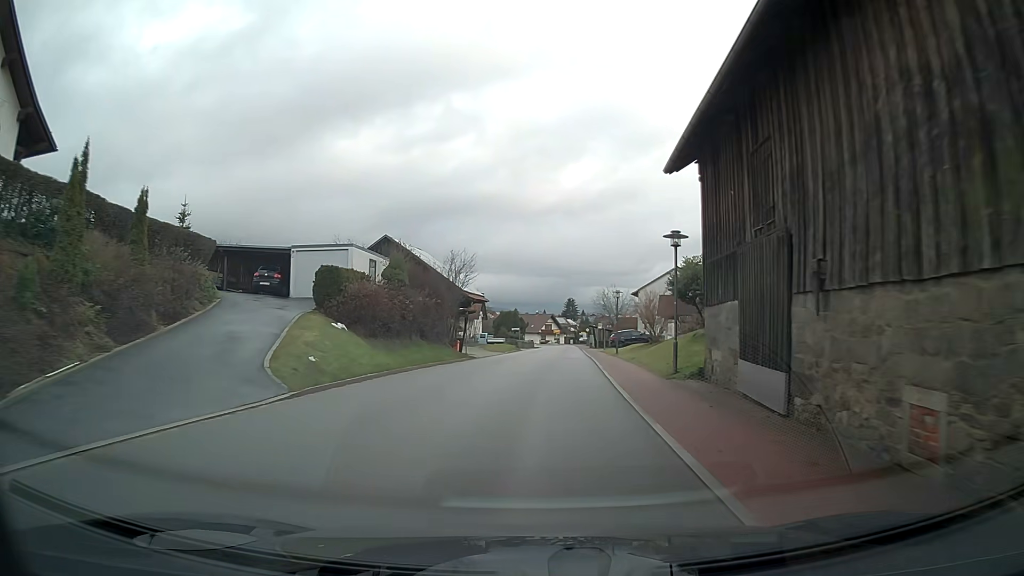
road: tertiary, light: Day
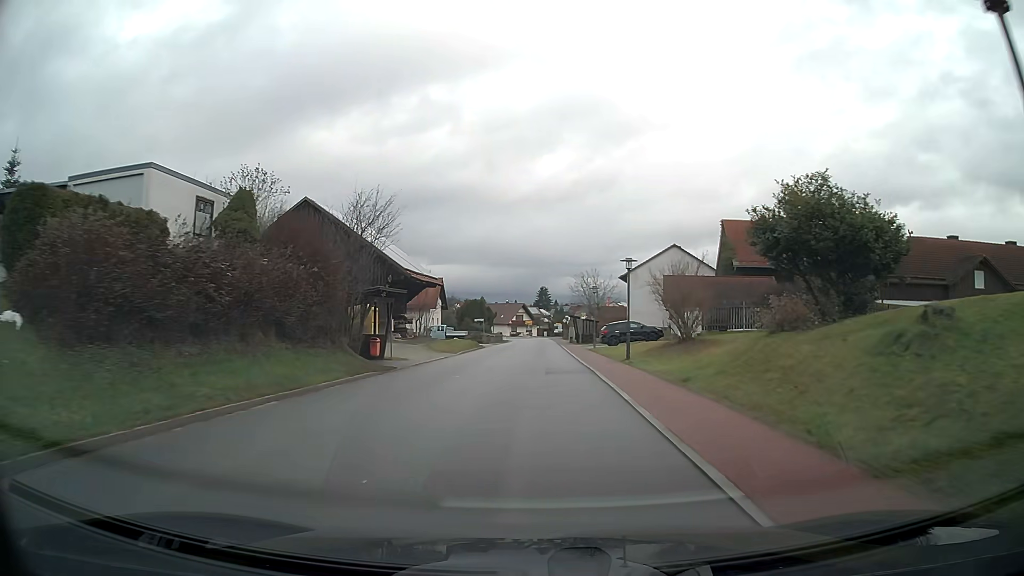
(+0.2, +14.8) m; +2°
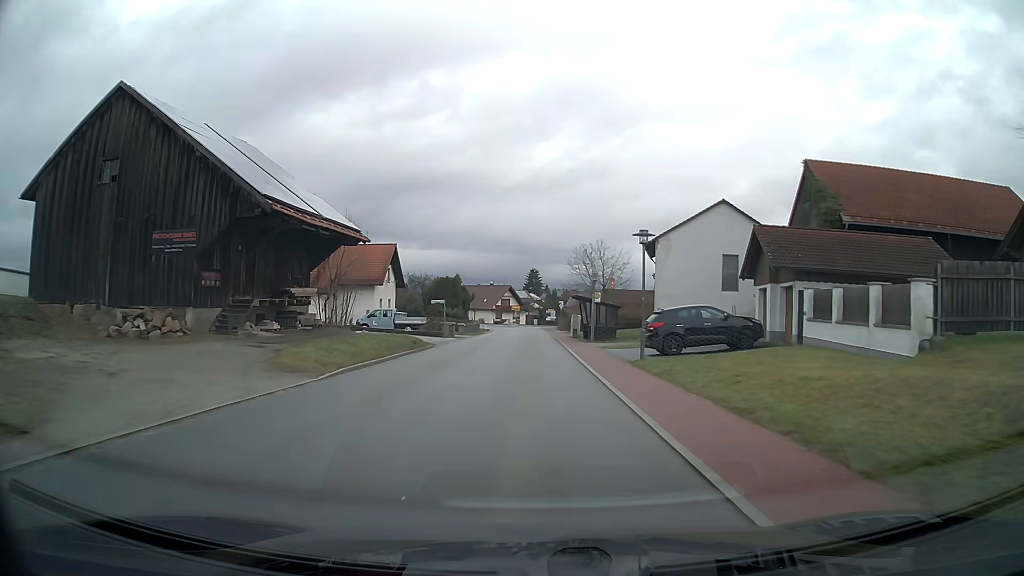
(+0.3, +22.4) m; +1°
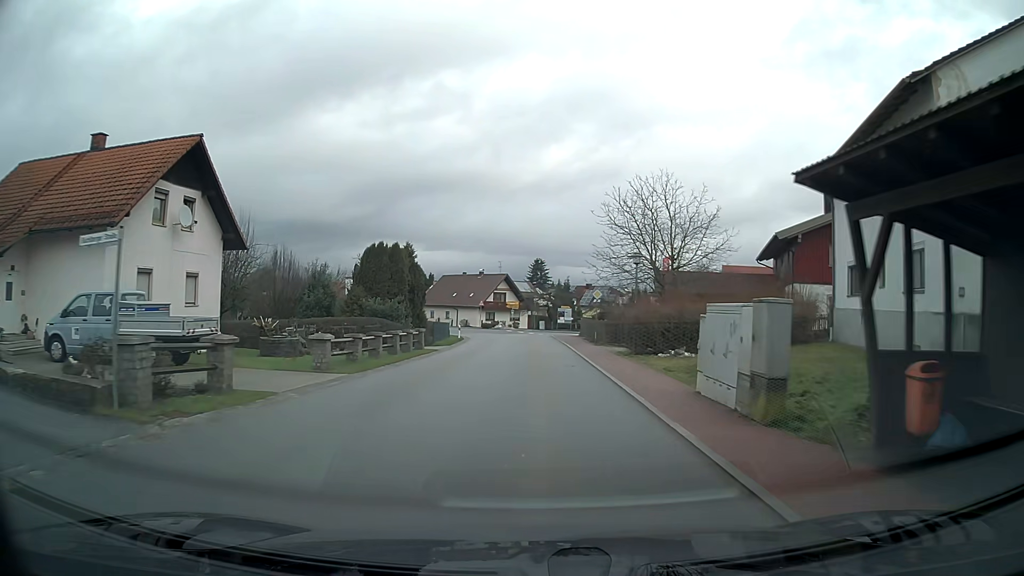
(-0.1, +37.0) m; 0°
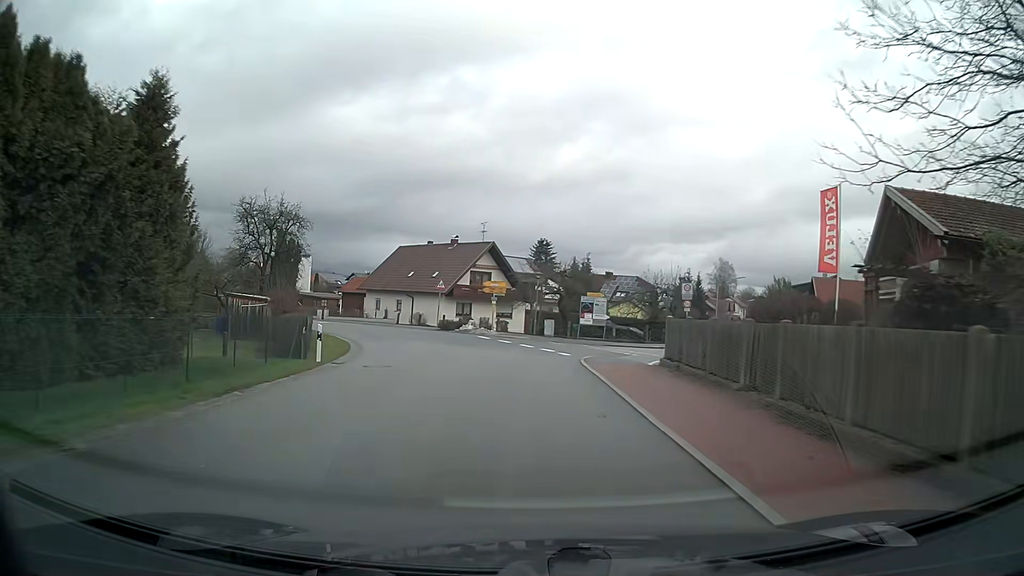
(+0.1, +35.9) m; -1°
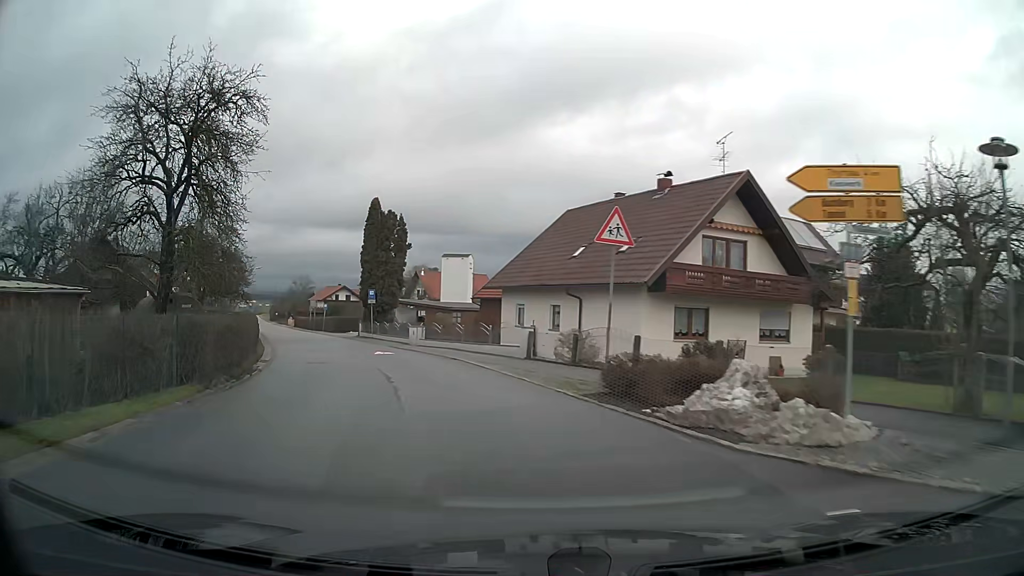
(-4.1, +32.1) m; -22°
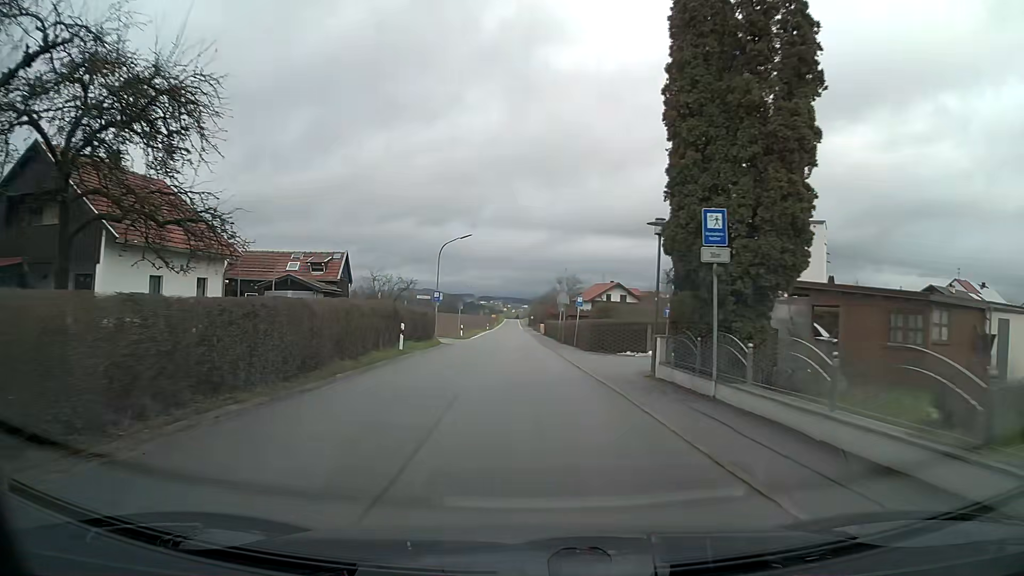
(-7.5, +33.7) m; -20°
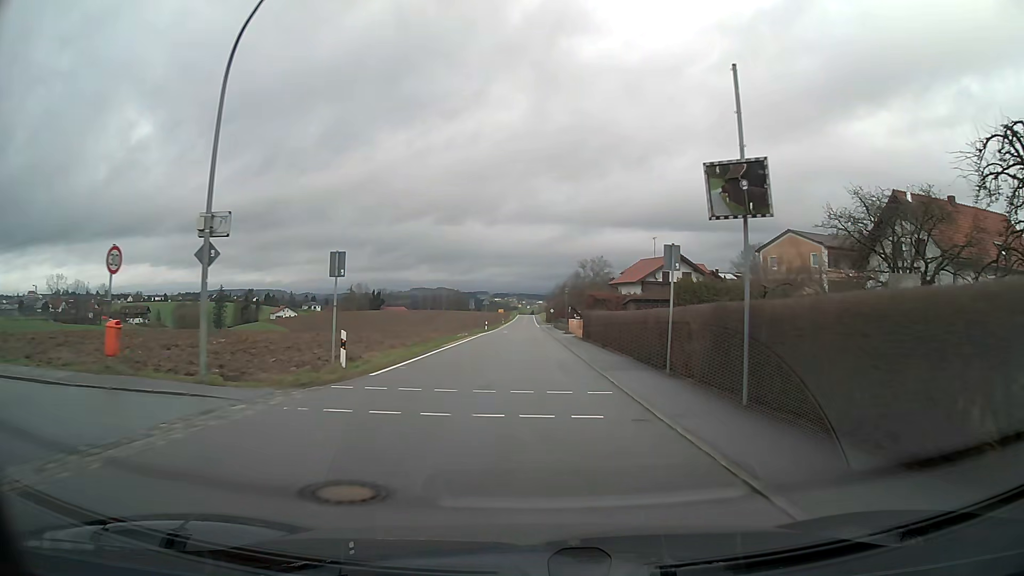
(-0.5, +38.8) m; -1°
